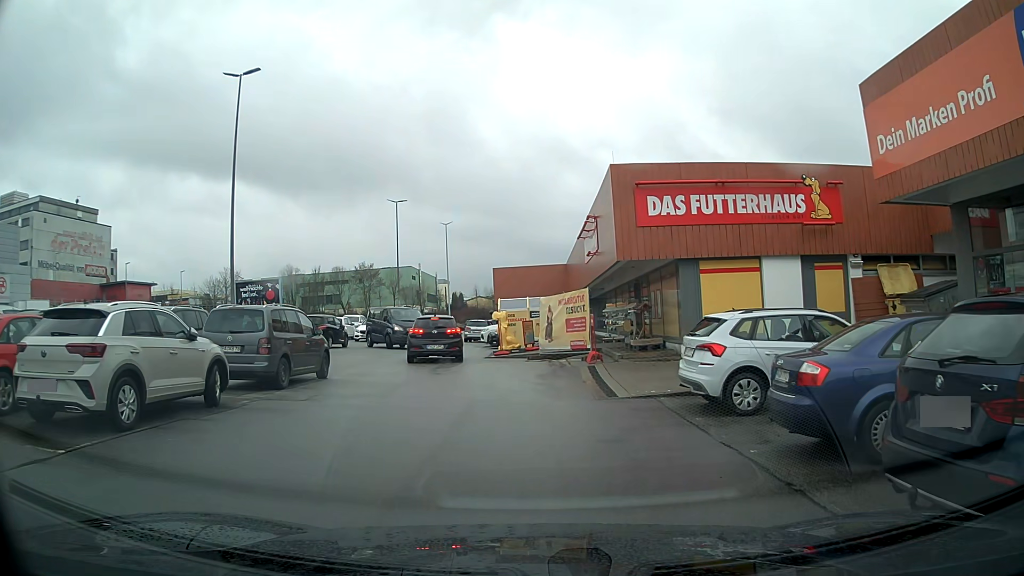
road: service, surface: asphalt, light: Day
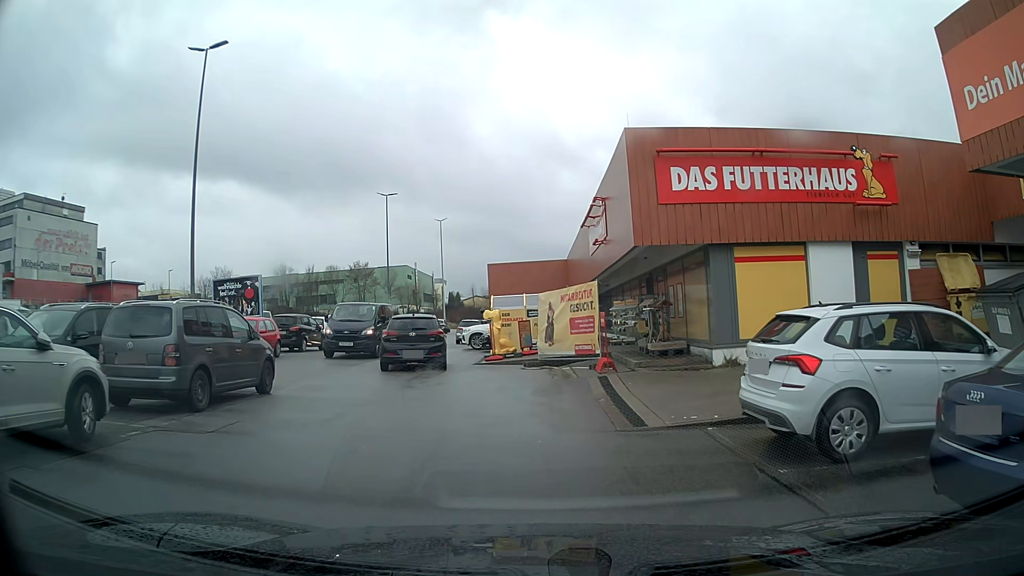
(0.0, +3.4) m; 0°
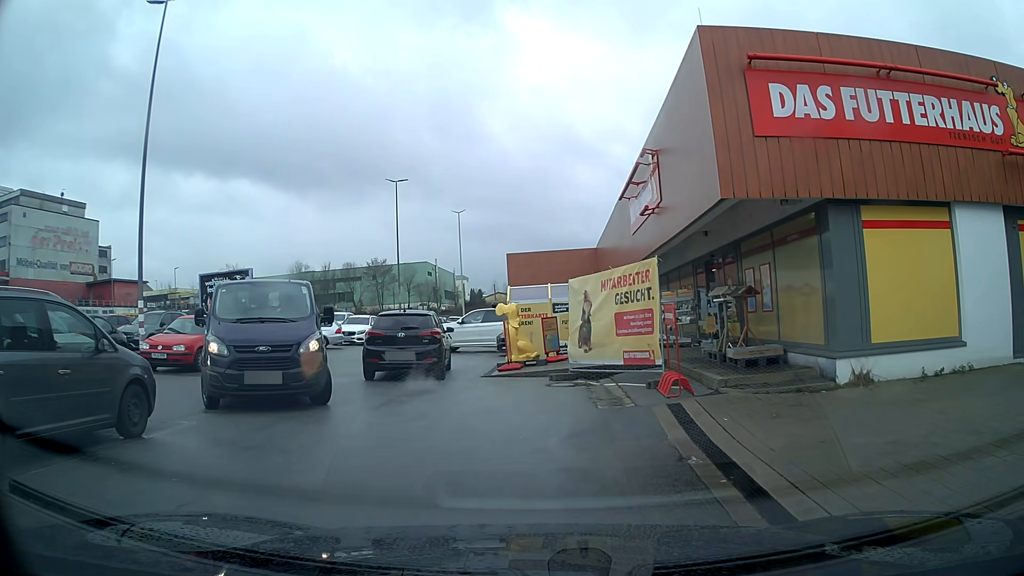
(-0.1, +5.1) m; -2°
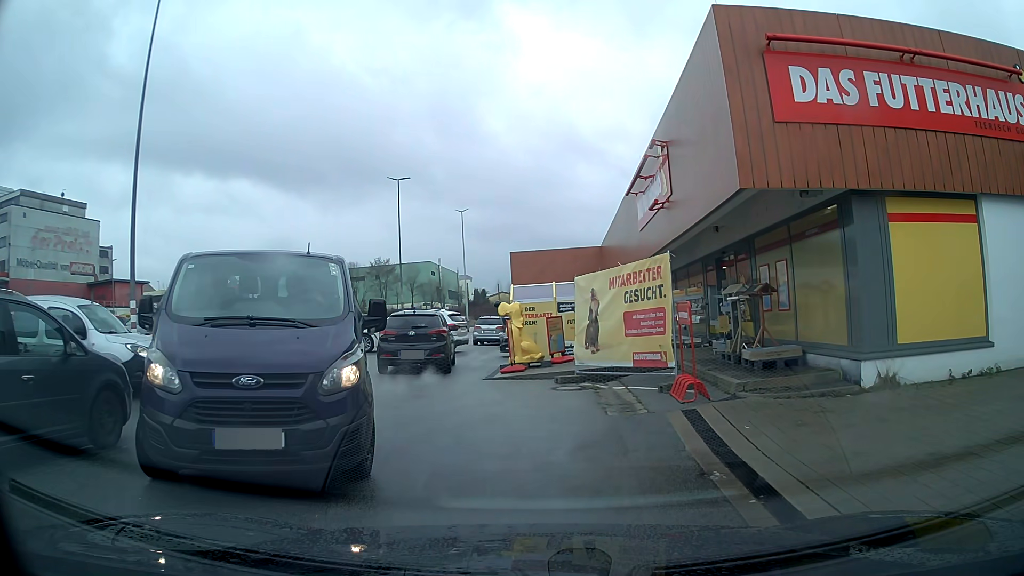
(0.0, +0.7) m; 0°
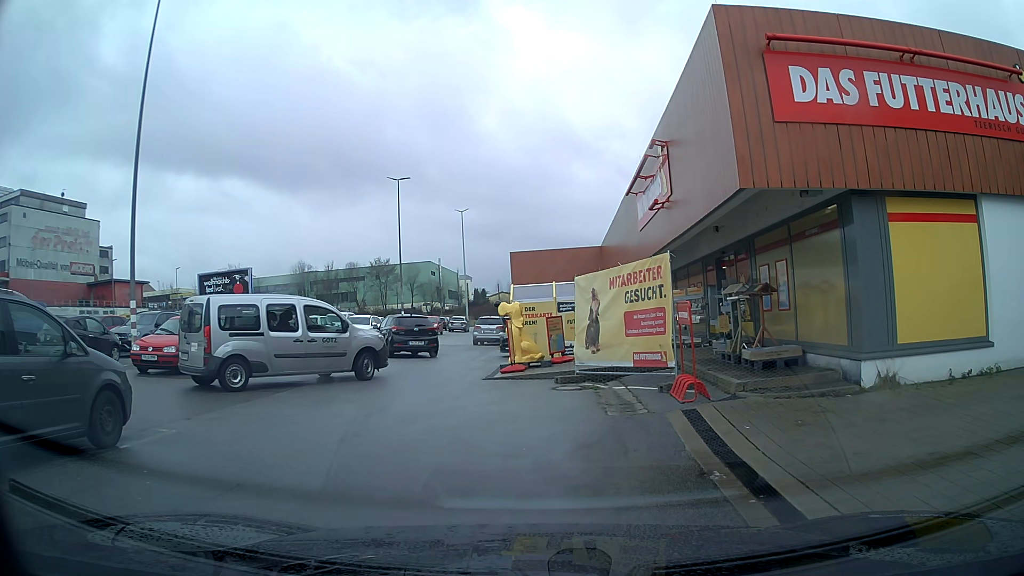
(0.0, +0.1) m; 0°
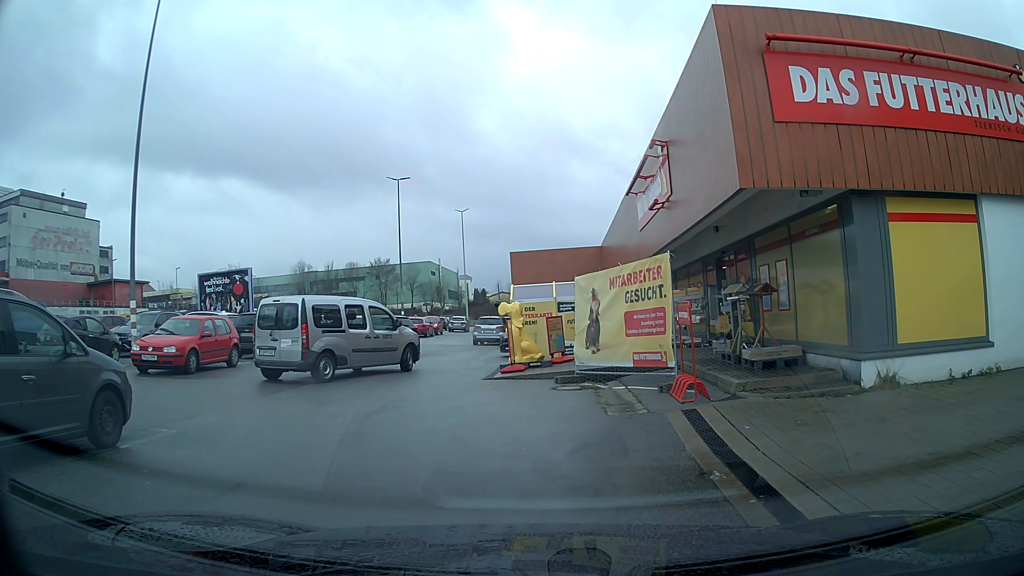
(0.0, 0.0) m; 0°
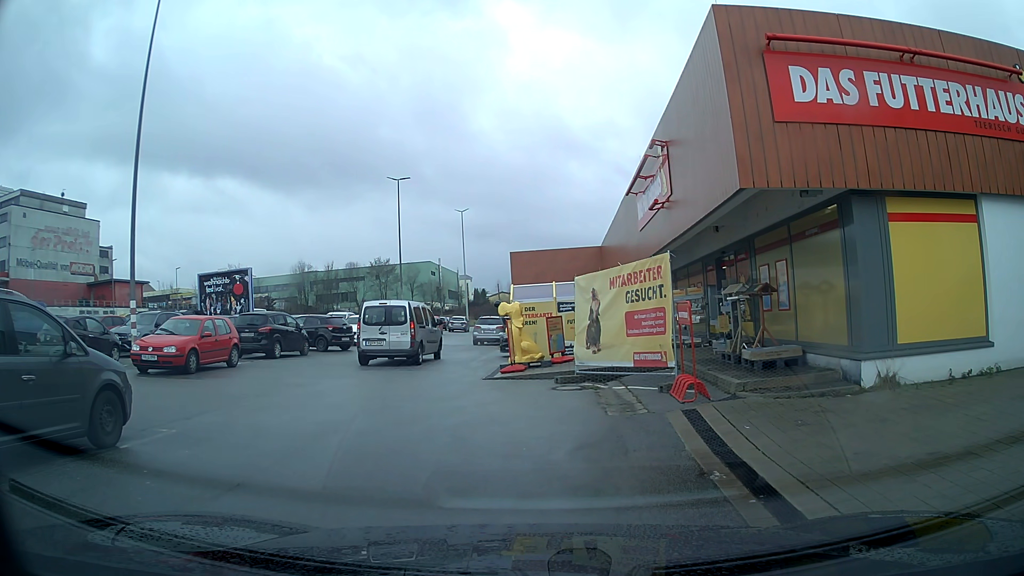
(0.0, 0.0) m; 0°
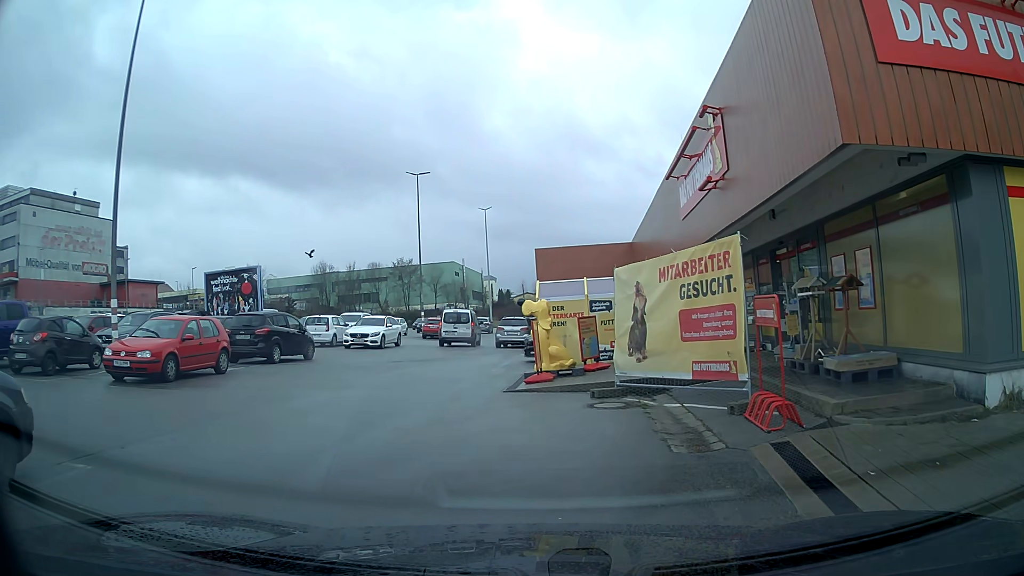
(-0.1, +2.4) m; -3°
